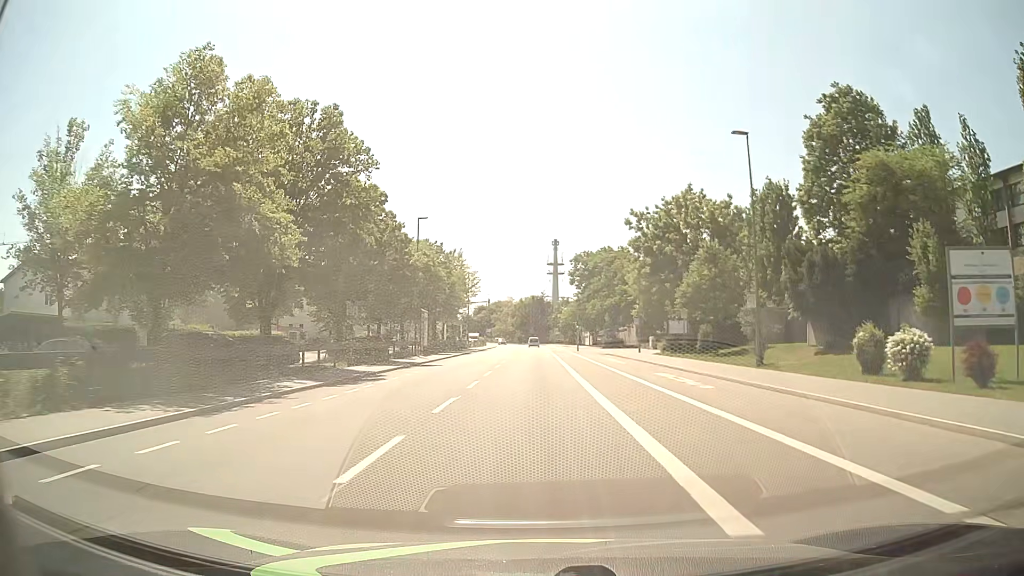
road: tertiary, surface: asphalt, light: Day
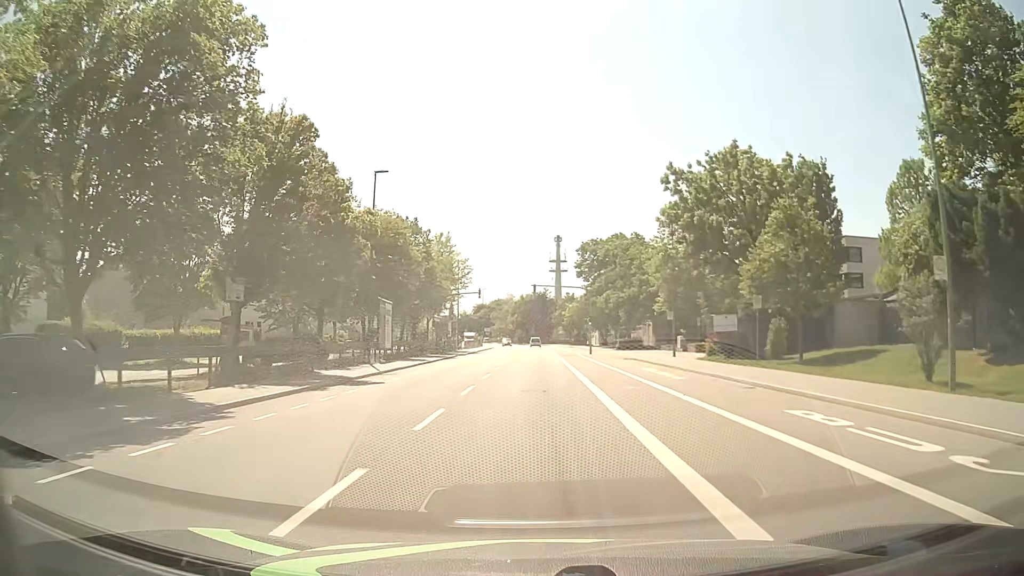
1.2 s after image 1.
(-0.1, +14.4) m; 0°
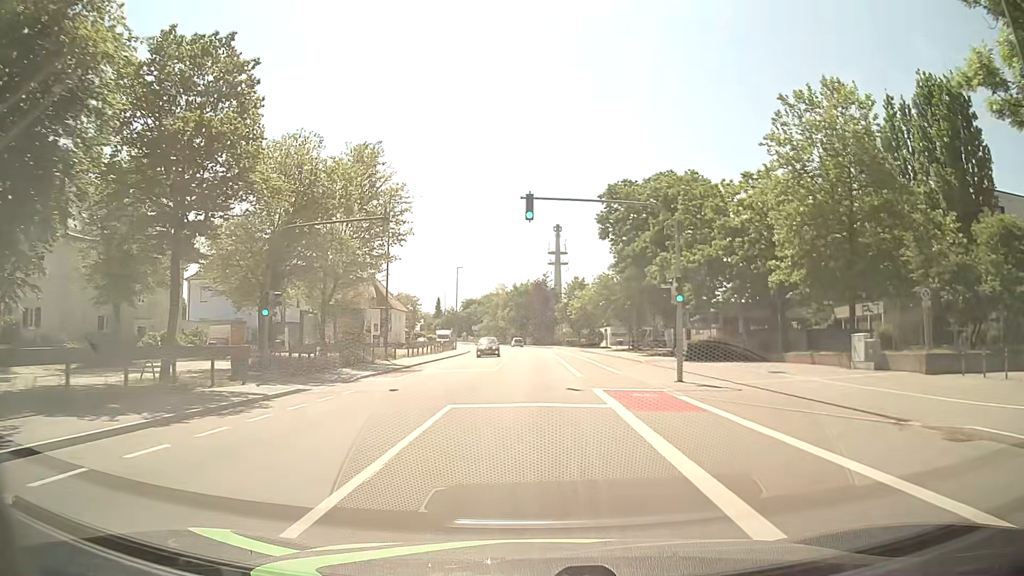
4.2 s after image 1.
(0.0, +36.6) m; 0°
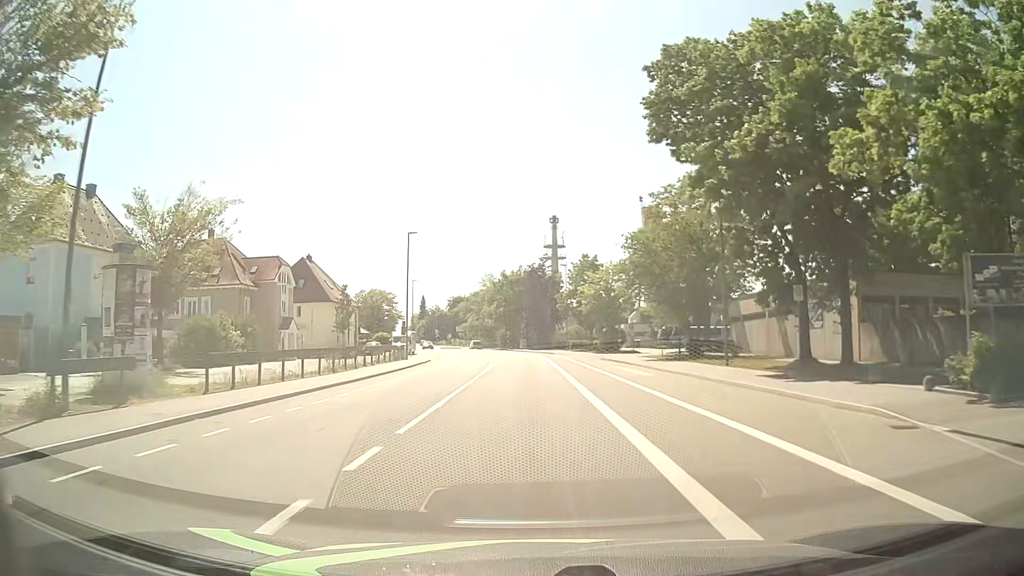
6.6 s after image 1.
(+0.1, +29.8) m; 0°
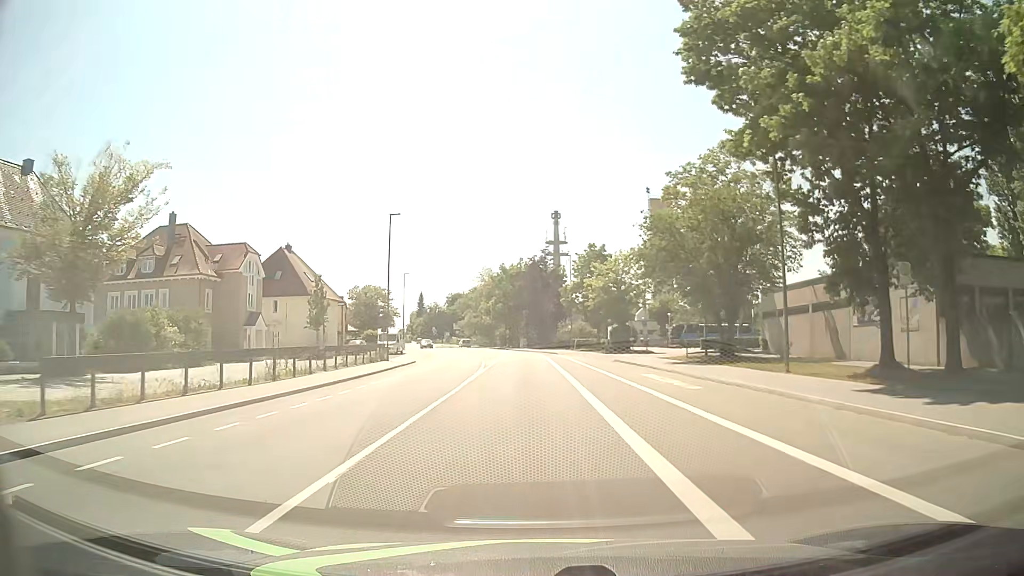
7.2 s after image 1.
(0.0, +7.5) m; 0°
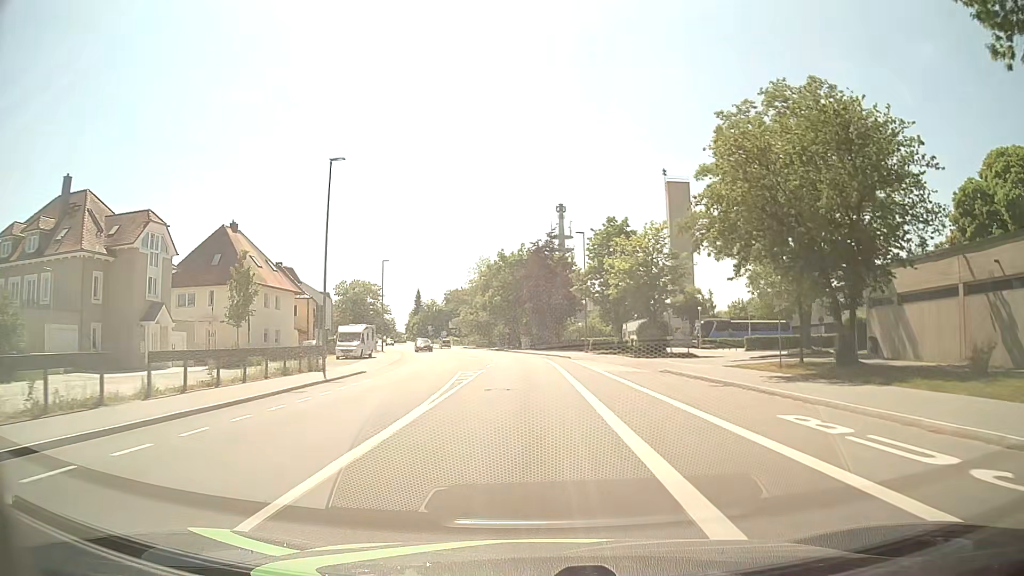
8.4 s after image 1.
(-0.1, +15.2) m; 0°
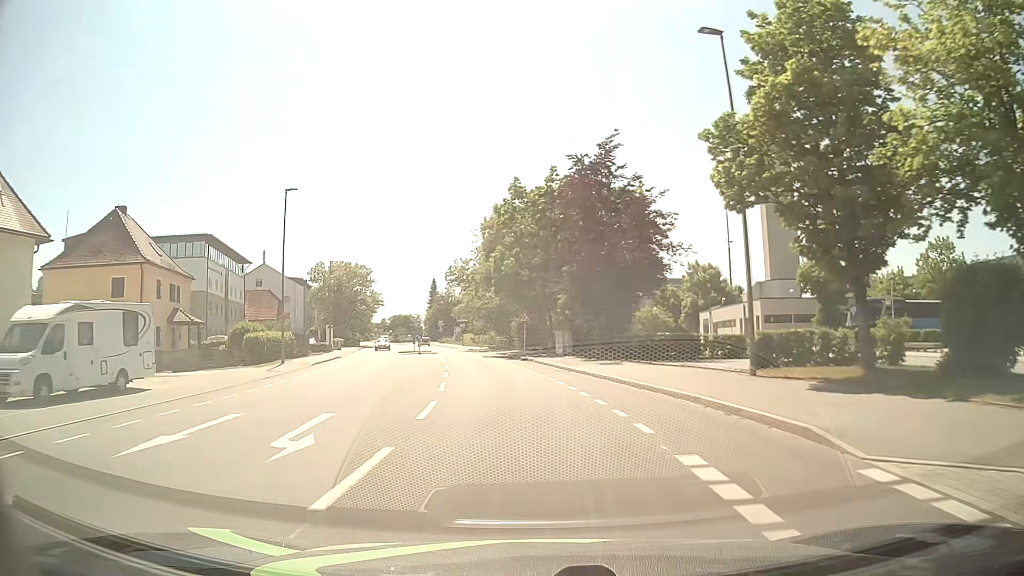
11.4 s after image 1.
(-0.7, +38.2) m; -3°
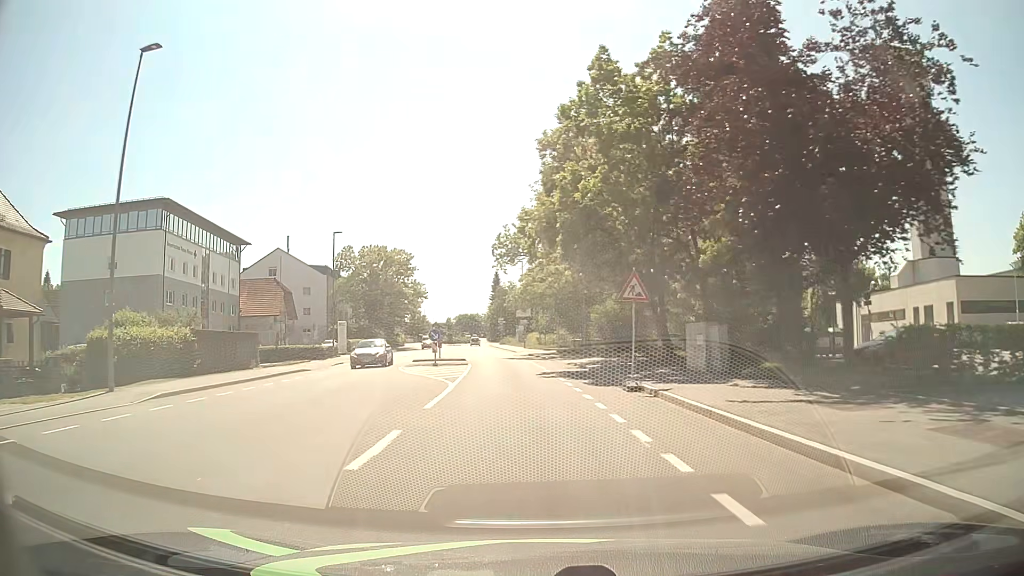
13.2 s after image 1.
(-1.1, +22.6) m; -6°
(0, +10) (-1, +20) (-1, +30) (-2, +40) (-3, +50) (-5, +60) (-6, +70) (-7, +80) (-8, +90) (-9, +100) m
